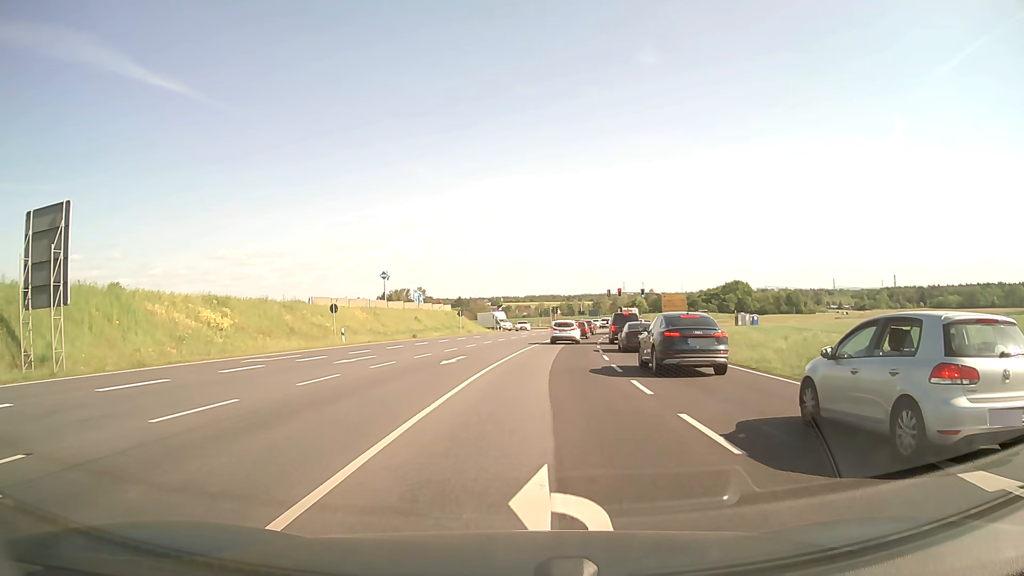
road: primary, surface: asphalt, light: Day
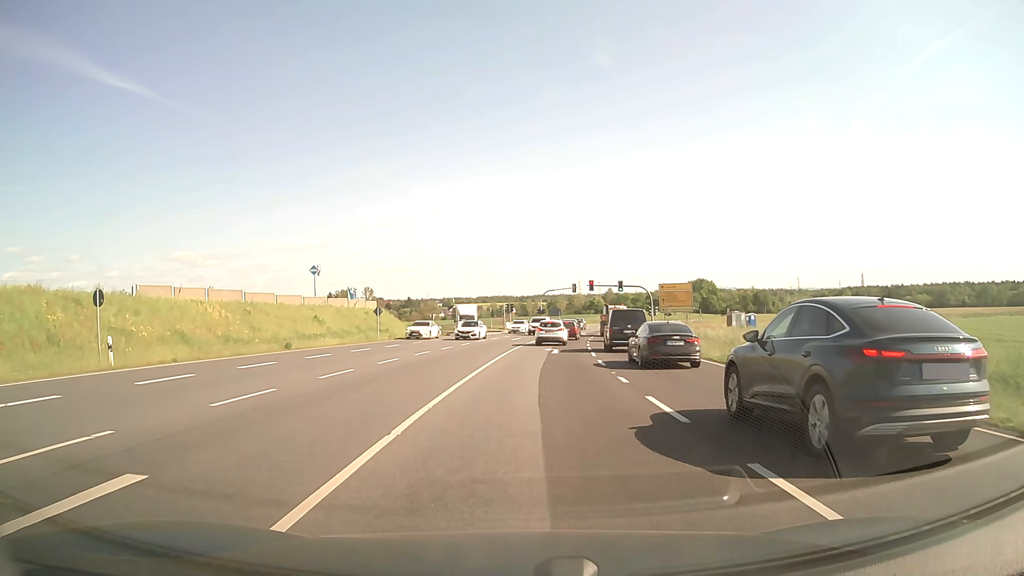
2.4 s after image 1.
(+0.8, +21.5) m; +4°
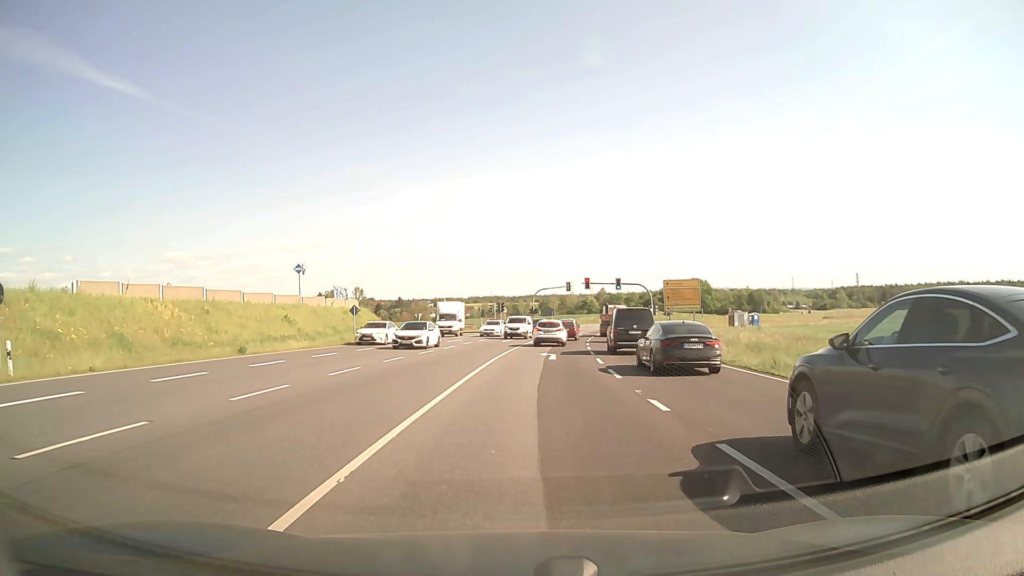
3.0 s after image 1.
(0.0, +5.0) m; +1°
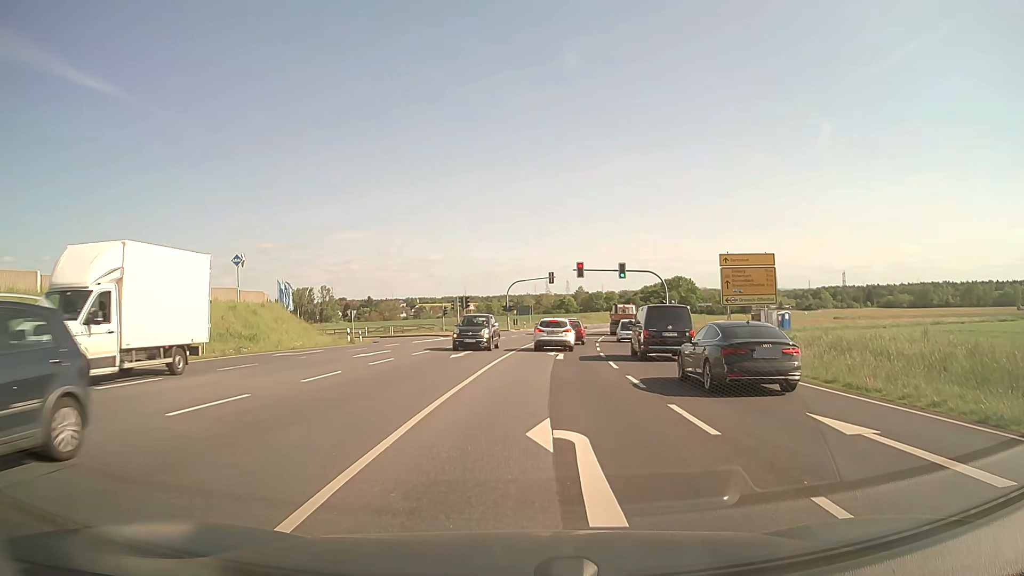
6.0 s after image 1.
(+0.4, +19.9) m; +2°
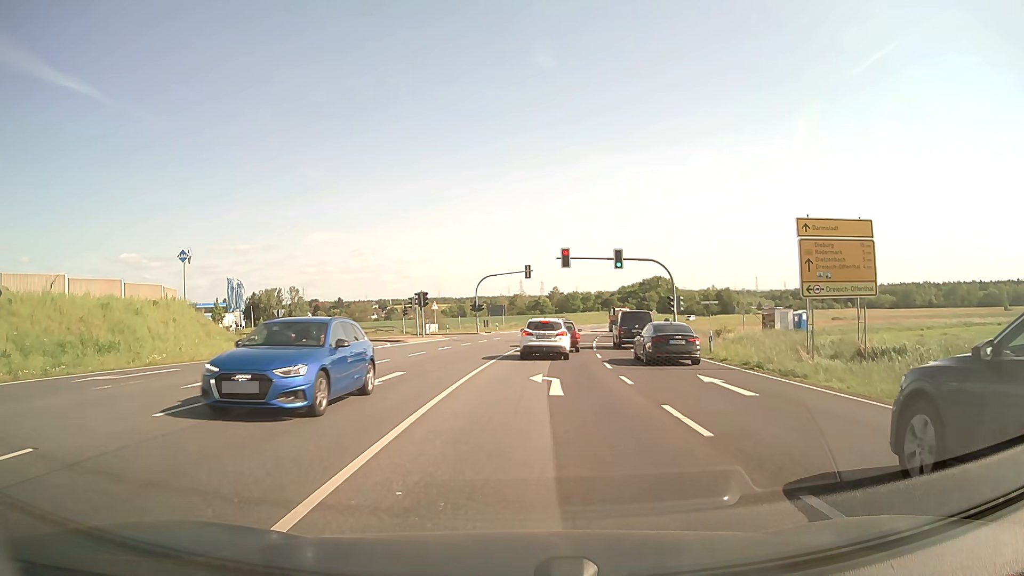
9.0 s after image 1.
(+0.2, +11.7) m; +2°
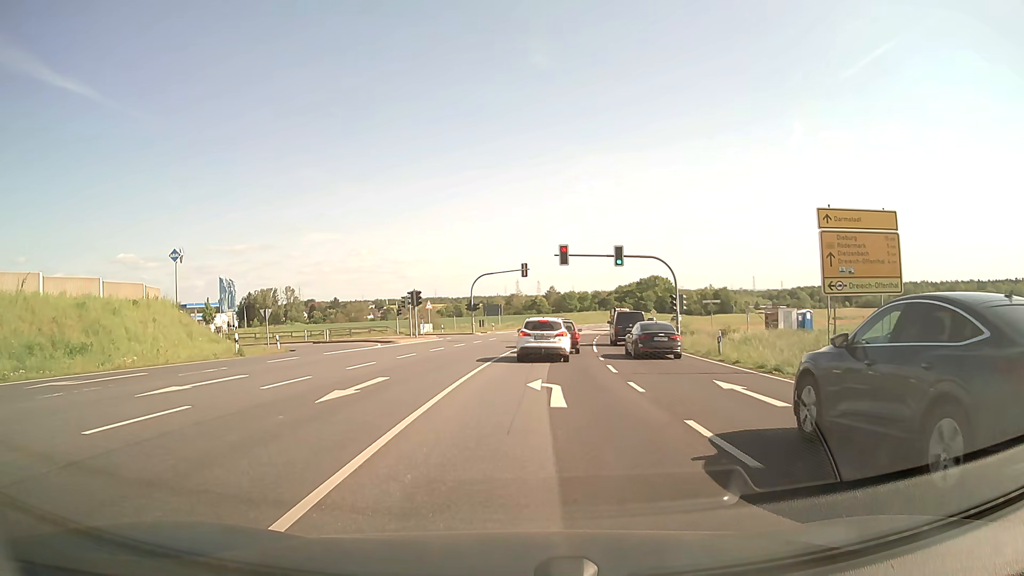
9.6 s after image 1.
(0.0, +1.8) m; 0°
(0, +10) (+1, +20) (+1, +30) (+2, +40) (+3, +50) (-1, +59) (-9, +65) (-19, +67) (-29, +69) (-38, +70) m
